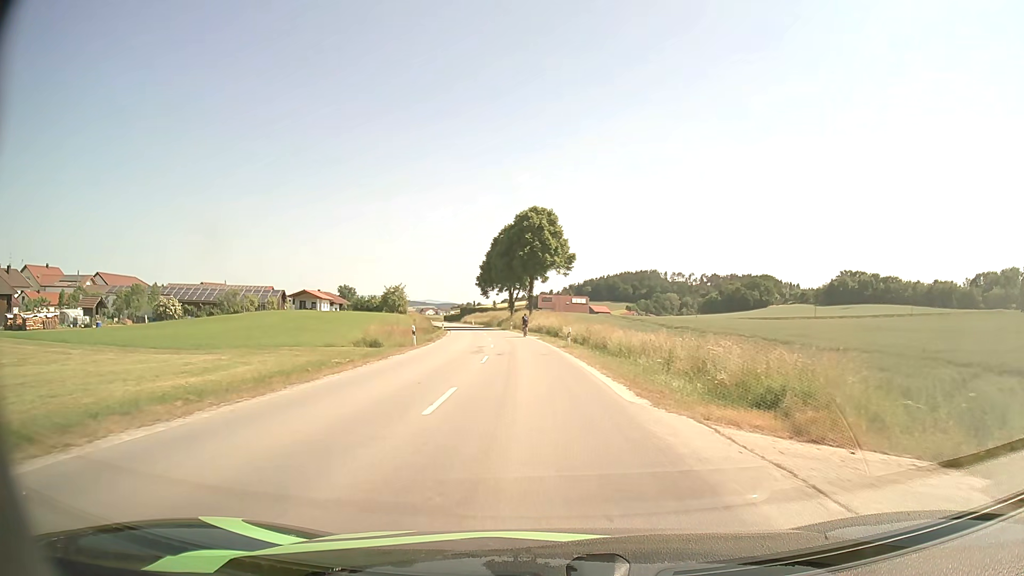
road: secondary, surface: asphalt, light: Day
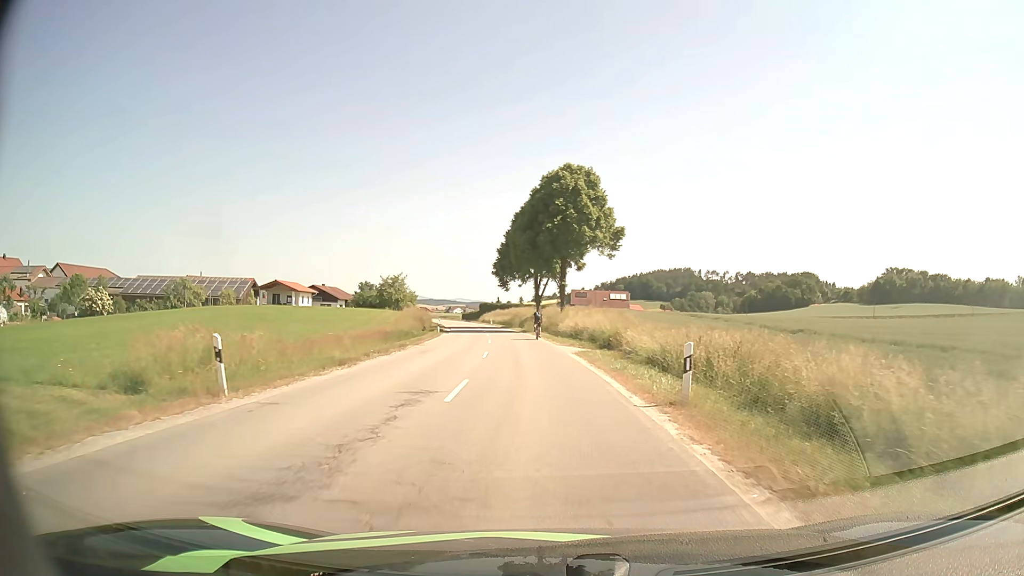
(-0.5, +22.4) m; -2°
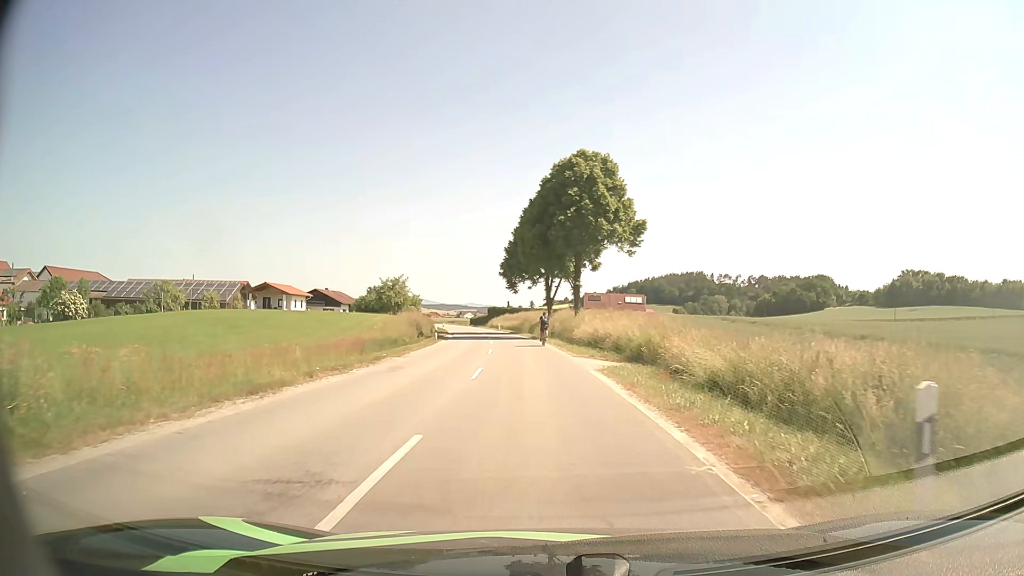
(-0.1, +6.6) m; -1°
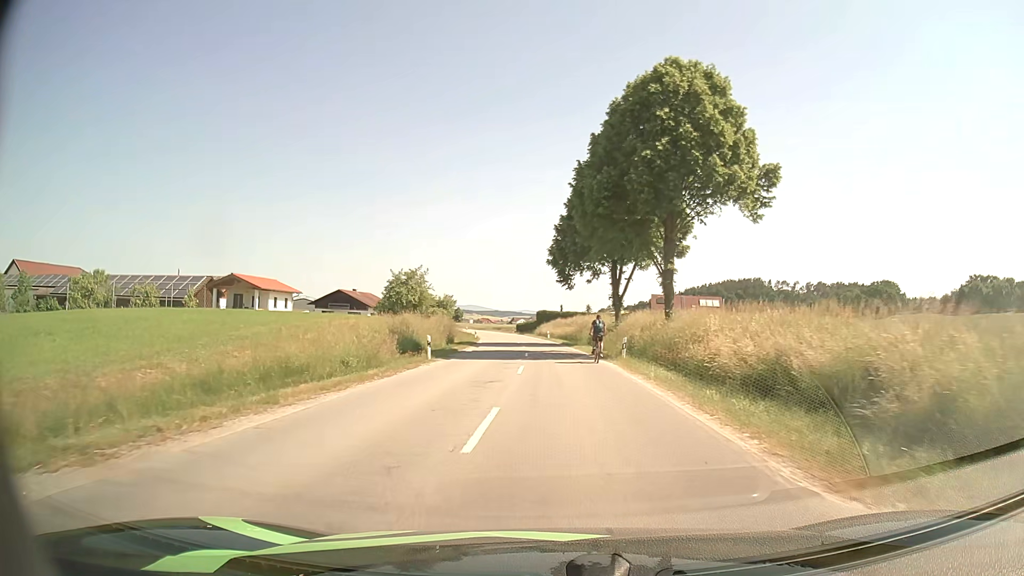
(-0.9, +21.4) m; -5°
